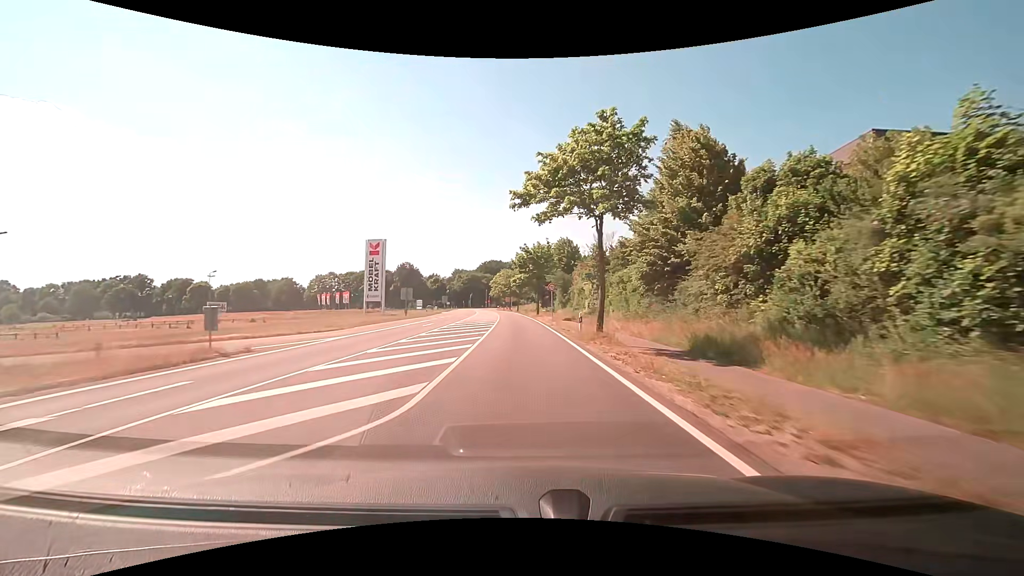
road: tertiary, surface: asphalt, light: Day
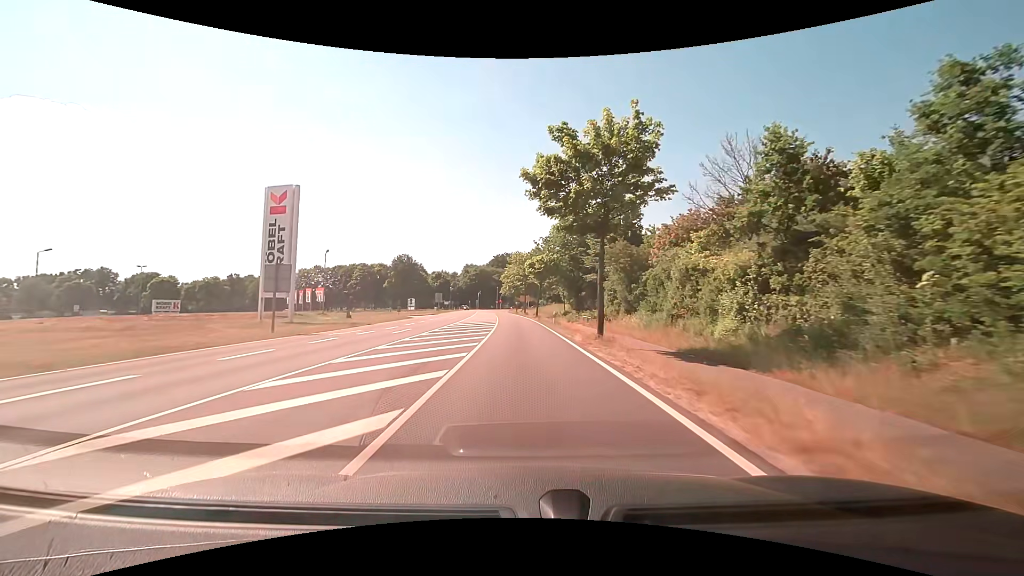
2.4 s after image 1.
(-0.7, +39.4) m; -2°
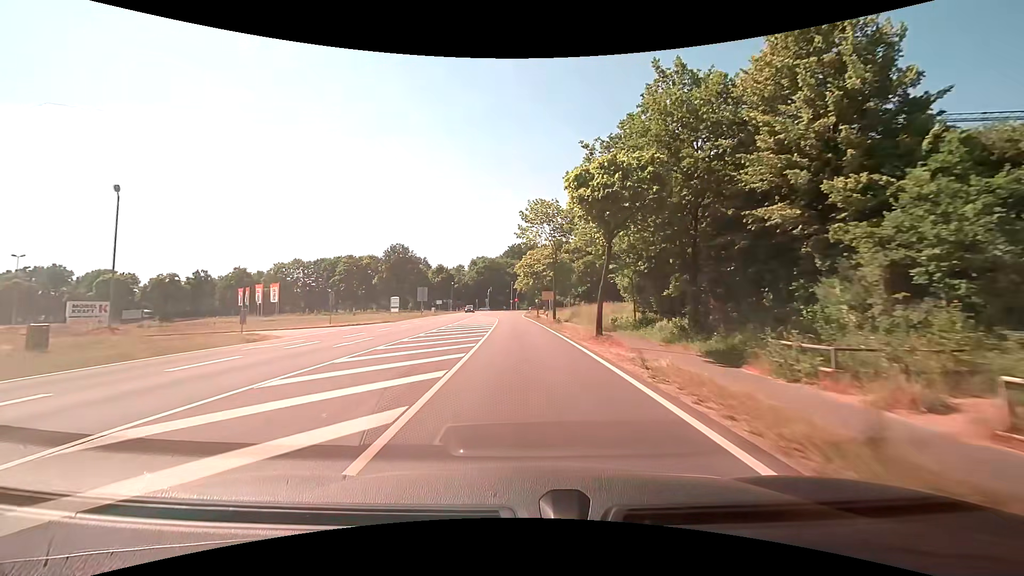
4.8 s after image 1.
(-0.7, +38.6) m; -2°
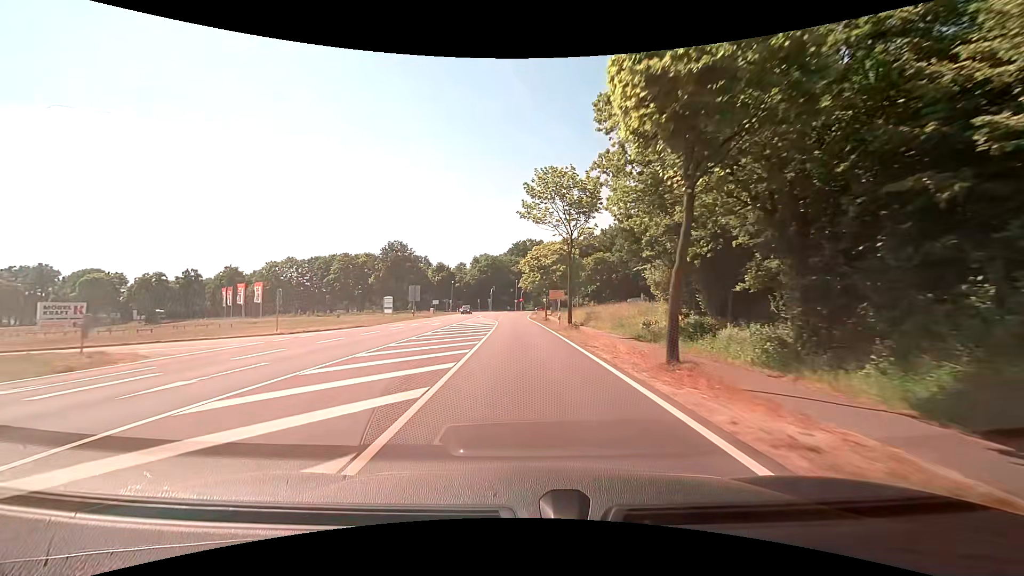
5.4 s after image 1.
(-0.1, +9.5) m; -1°
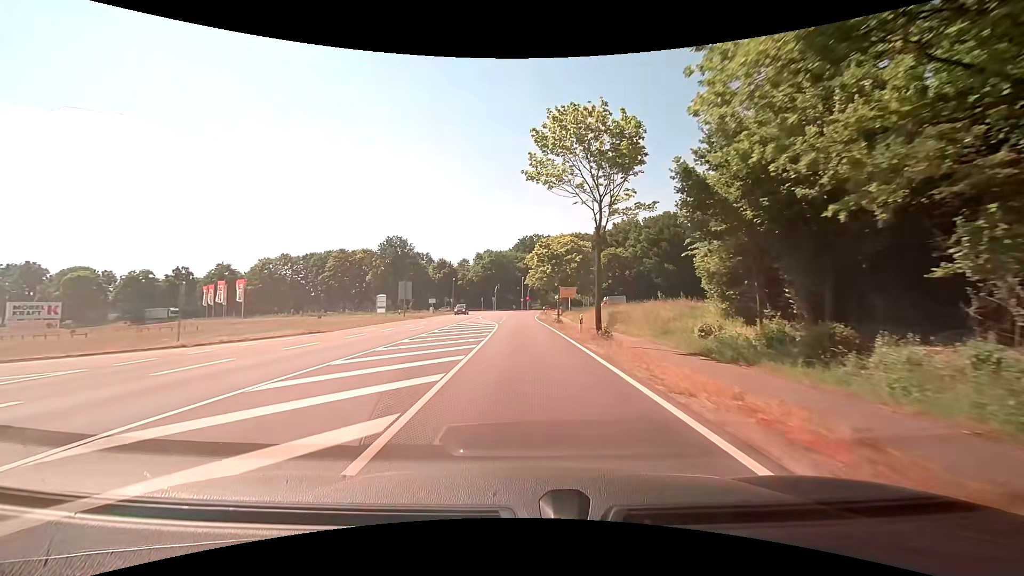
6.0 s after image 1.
(0.0, +9.4) m; -1°
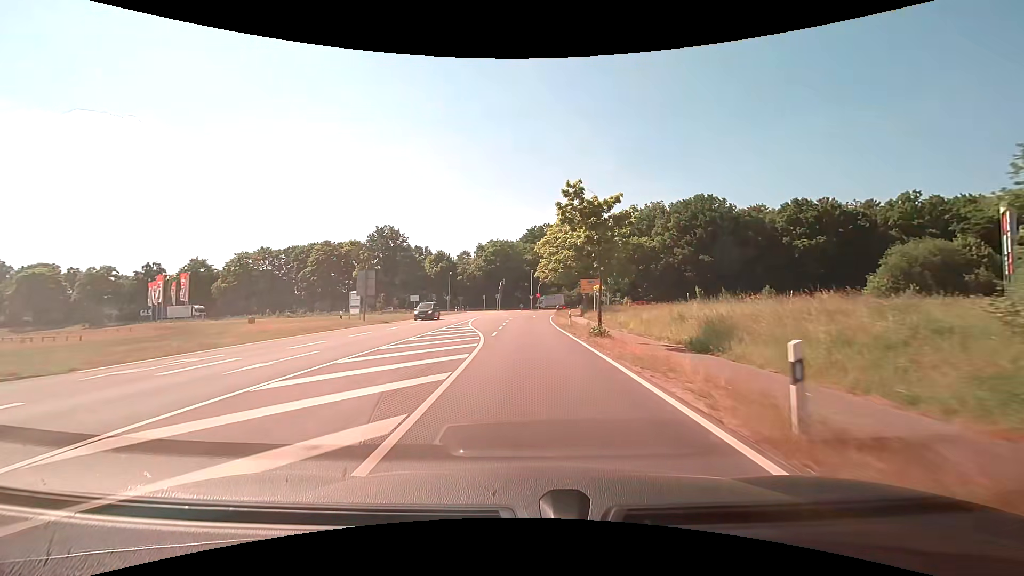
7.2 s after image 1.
(-0.2, +18.4) m; -1°
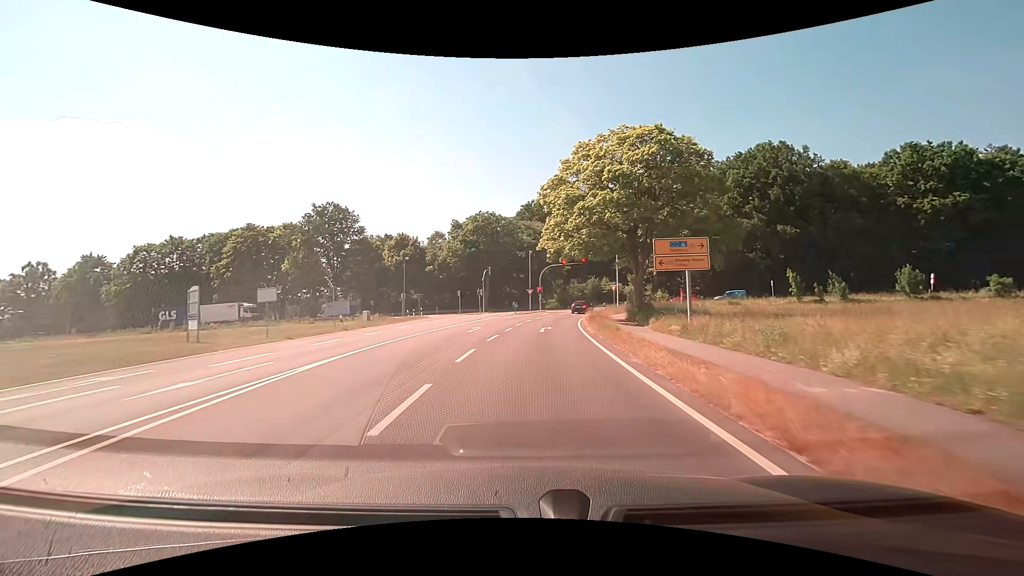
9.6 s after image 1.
(0.0, +33.9) m; 0°
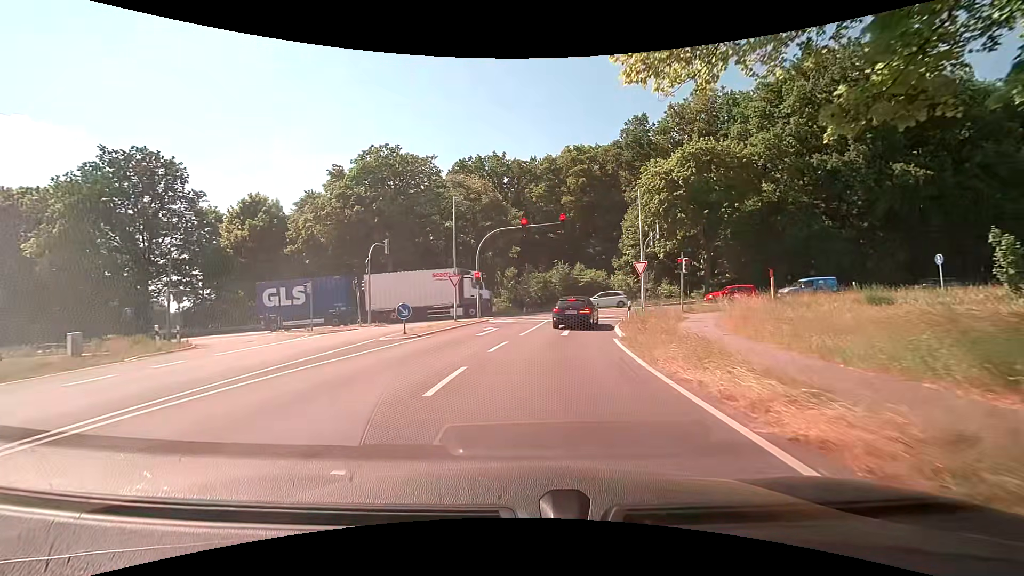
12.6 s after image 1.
(+1.2, +33.6) m; +6°
(0, +10) (+1, +20) (+3, +30) (+8, +38) (+18, +41) (+28, +40) (+38, +40) (+48, +39) (+58, +39) (+68, +38) m
